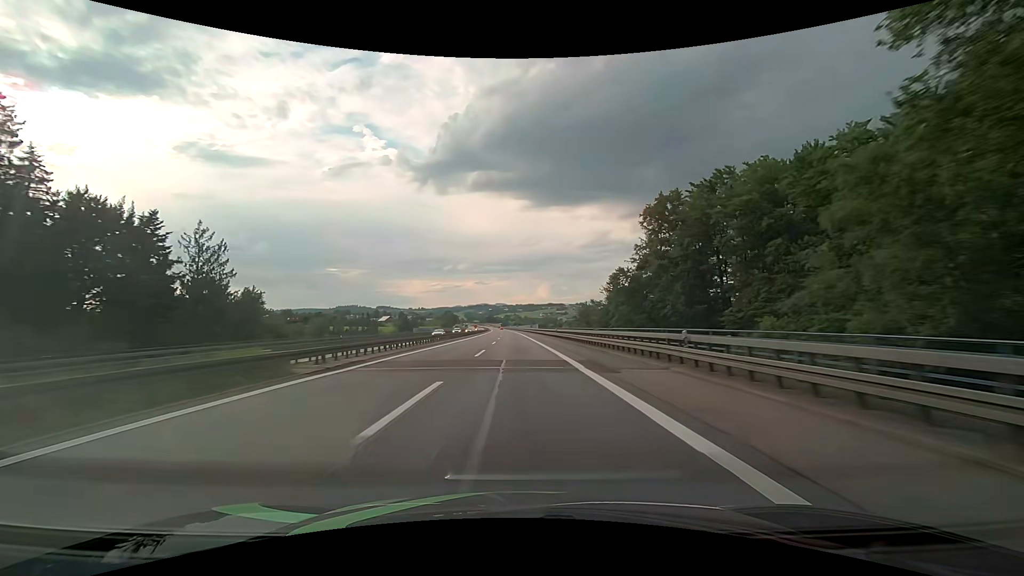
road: motorway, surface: asphalt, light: Day
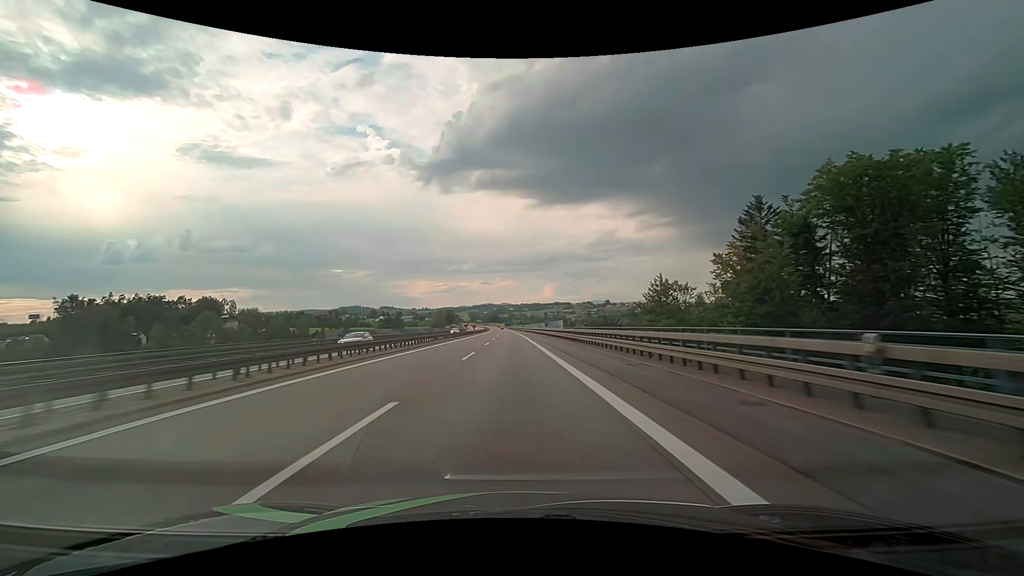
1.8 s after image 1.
(-0.1, +56.8) m; -1°
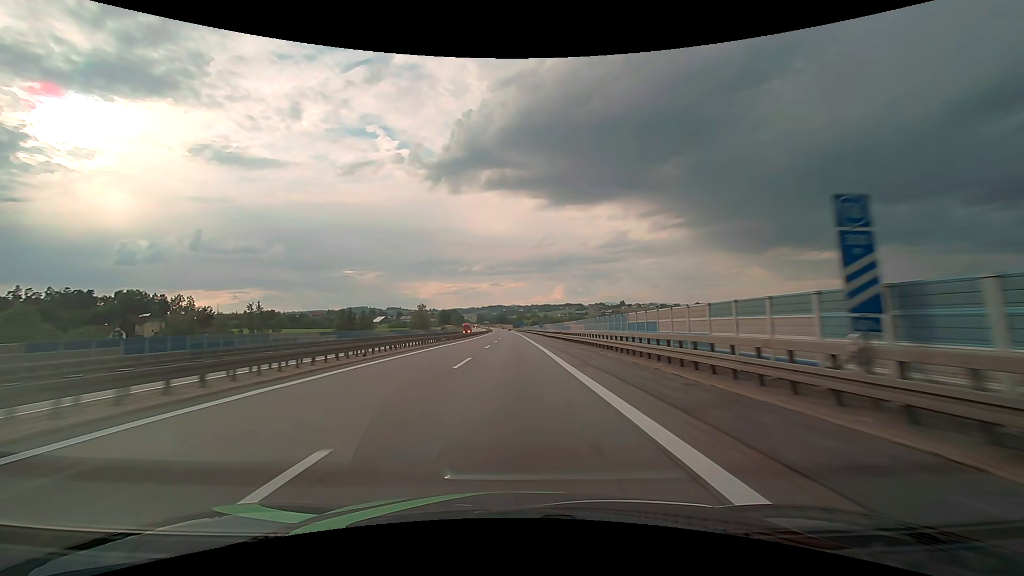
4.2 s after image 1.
(-1.1, +75.9) m; -1°
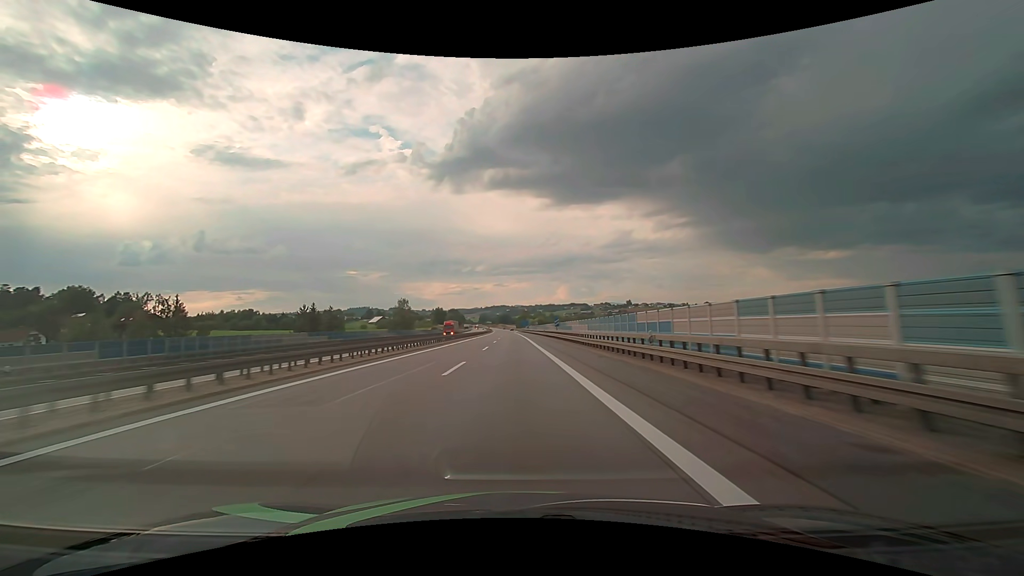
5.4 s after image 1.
(-0.1, +38.0) m; 0°
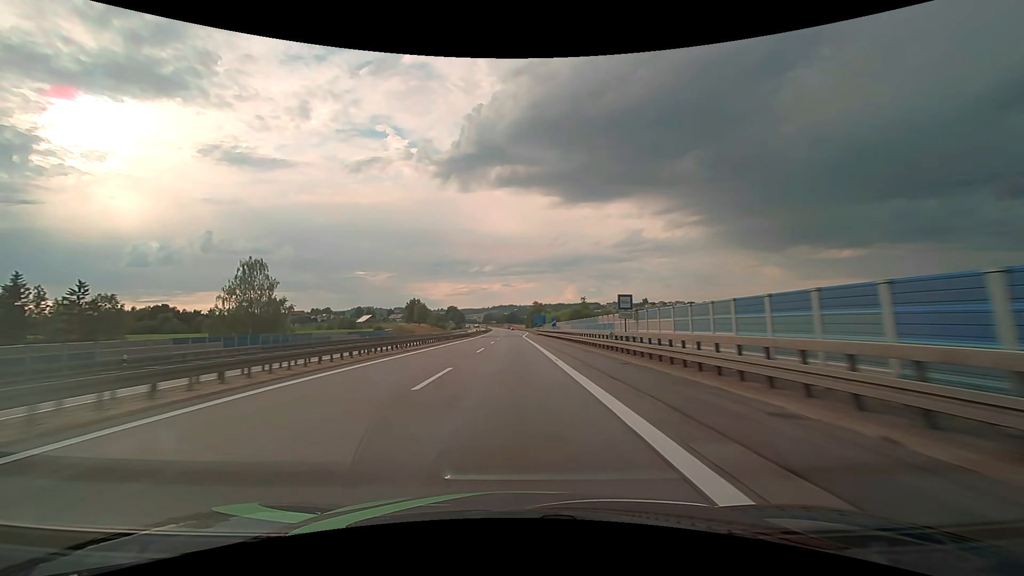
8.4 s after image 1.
(-0.9, +95.0) m; -1°
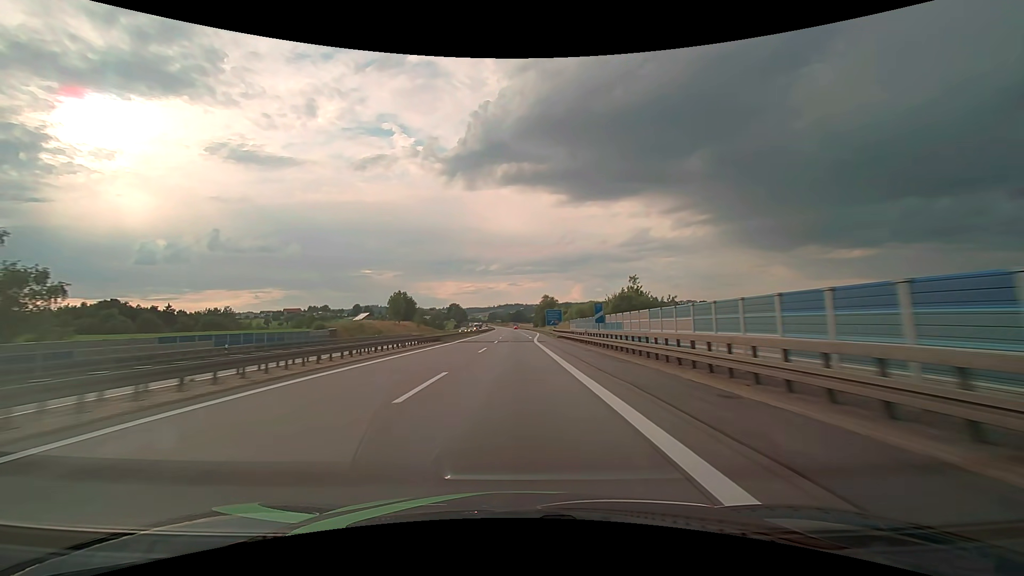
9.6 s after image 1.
(-0.3, +38.0) m; -1°
(0, +10) (0, +20) (0, +30) (0, +40) (0, +50) (0, +60) (-1, +70) (-1, +80) (-1, +90) (-1, +100) m
